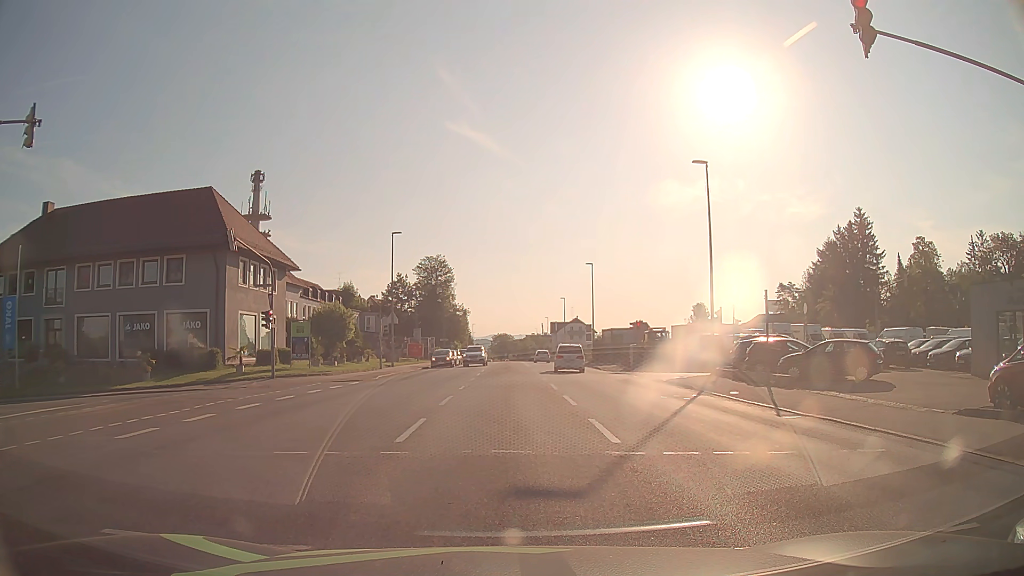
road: tertiary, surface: asphalt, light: Day
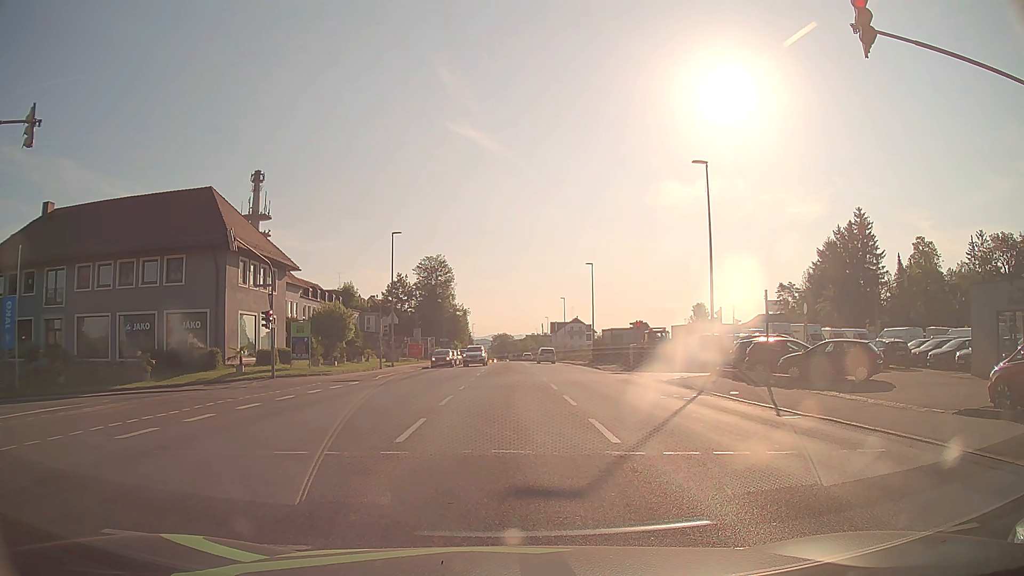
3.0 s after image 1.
(0.0, 0.0) m; 0°
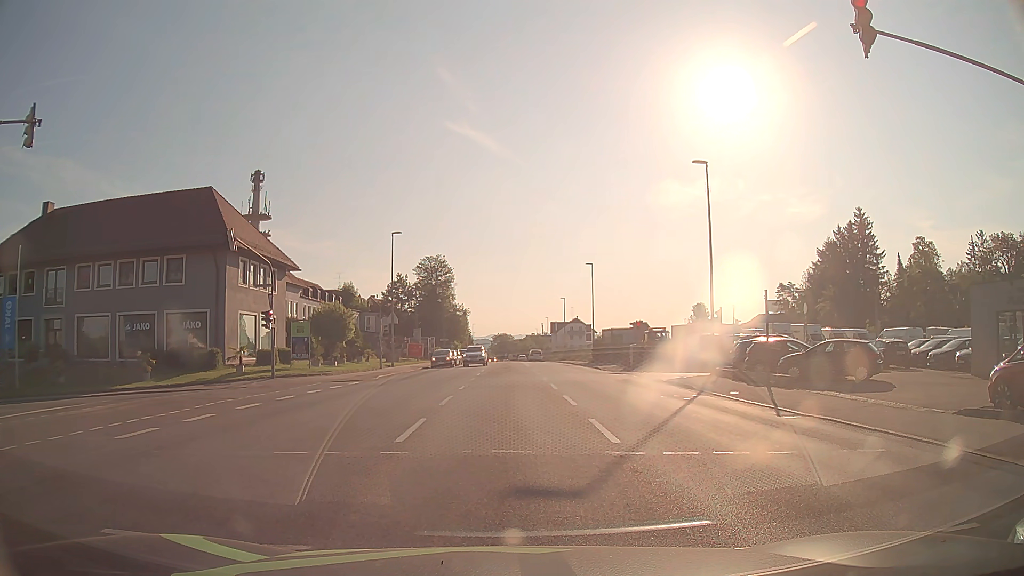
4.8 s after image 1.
(0.0, 0.0) m; 0°
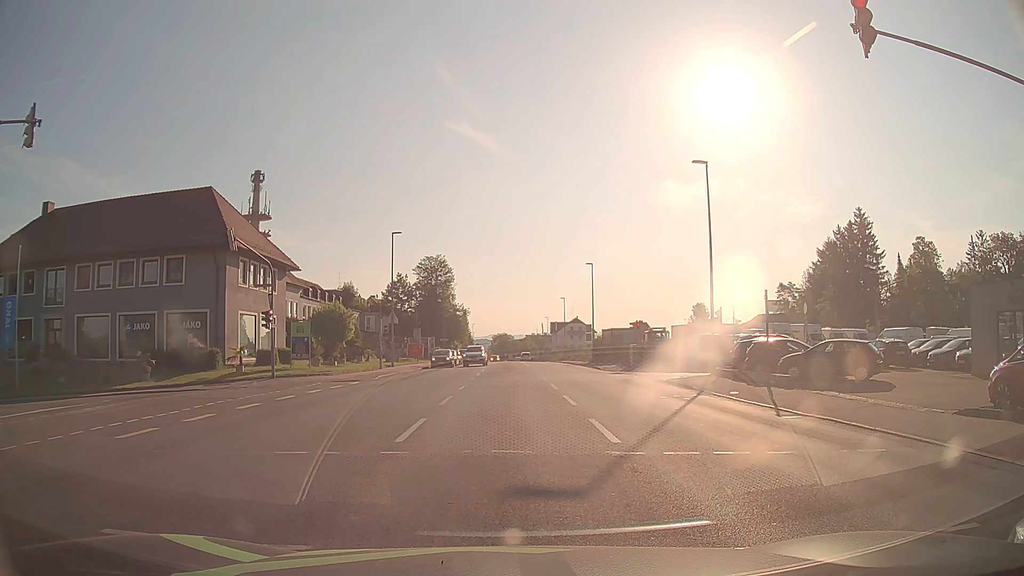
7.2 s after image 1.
(0.0, 0.0) m; 0°
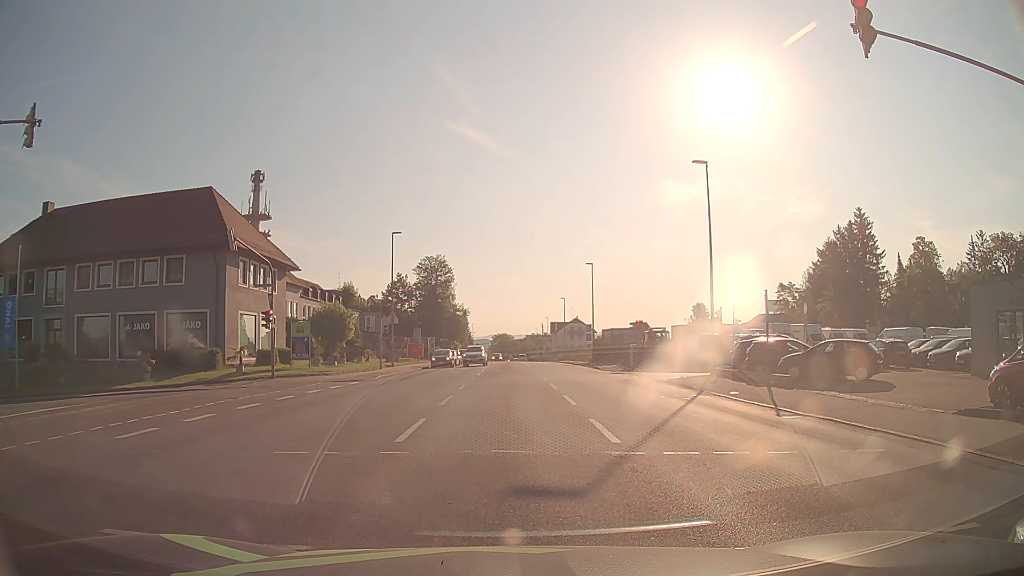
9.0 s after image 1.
(0.0, 0.0) m; 0°
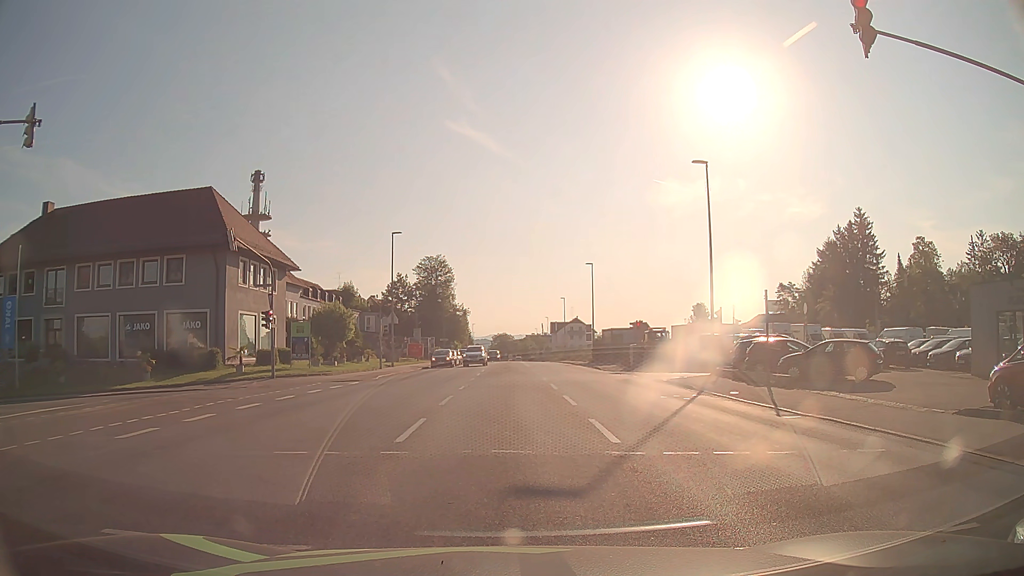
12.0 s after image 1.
(0.0, 0.0) m; 0°
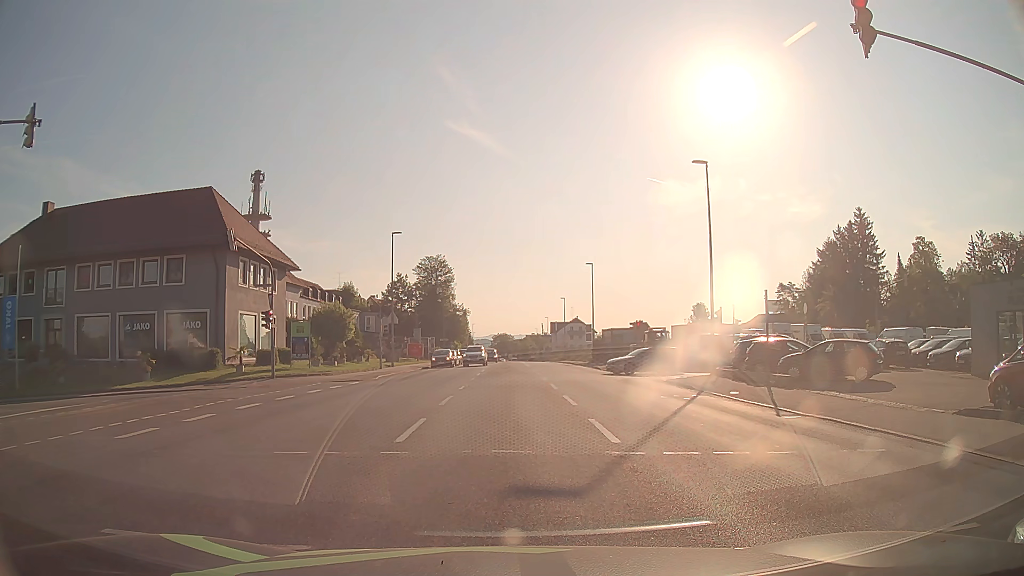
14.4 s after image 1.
(0.0, 0.0) m; 0°
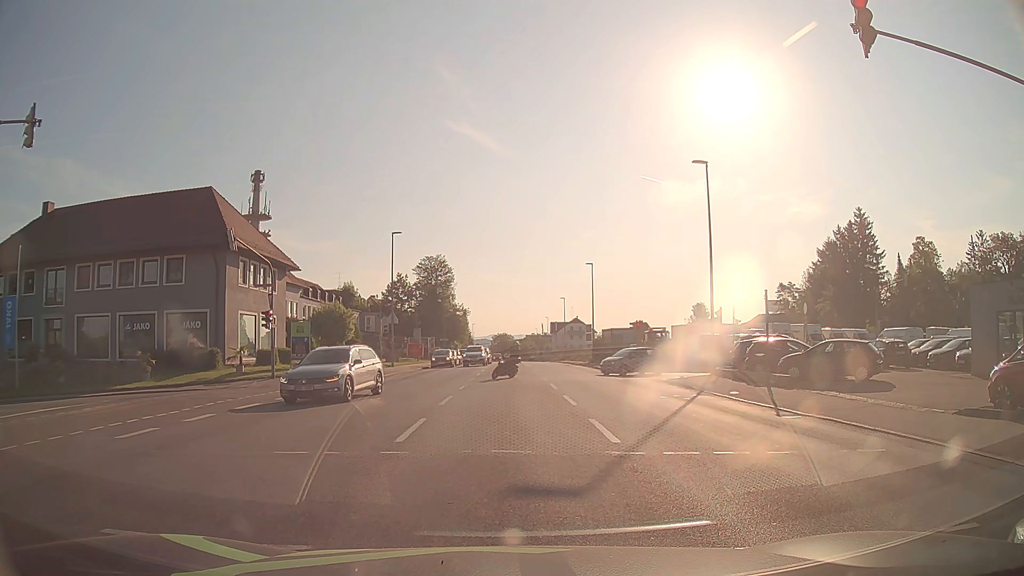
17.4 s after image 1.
(0.0, 0.0) m; 0°
